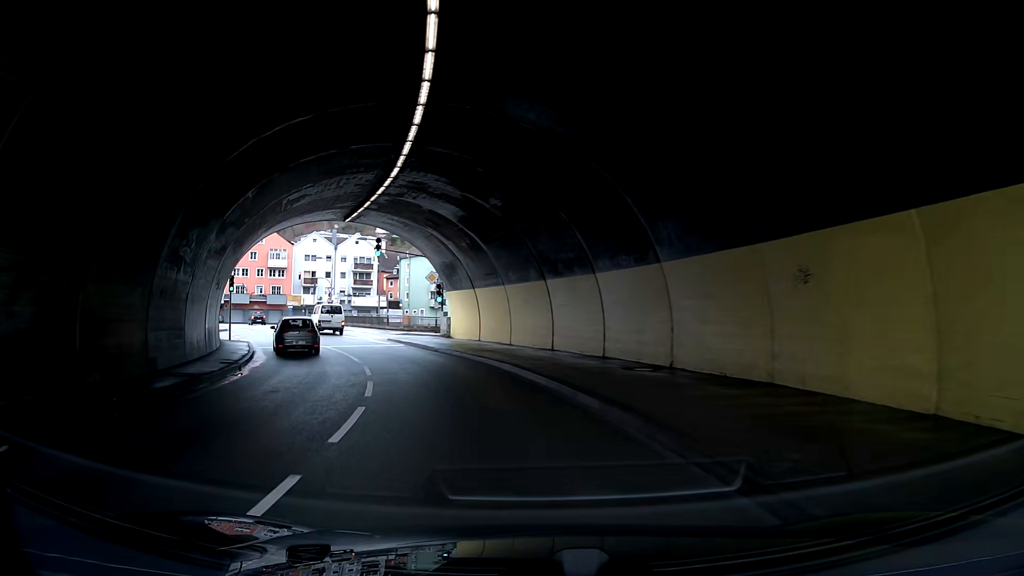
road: primary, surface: asphalt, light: Day
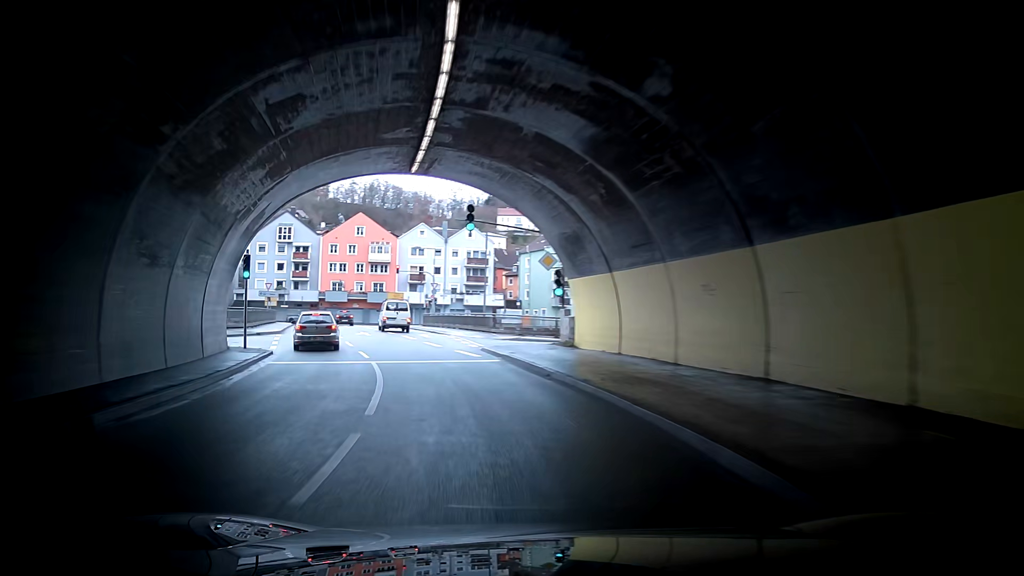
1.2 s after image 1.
(-0.9, +11.8) m; -8°
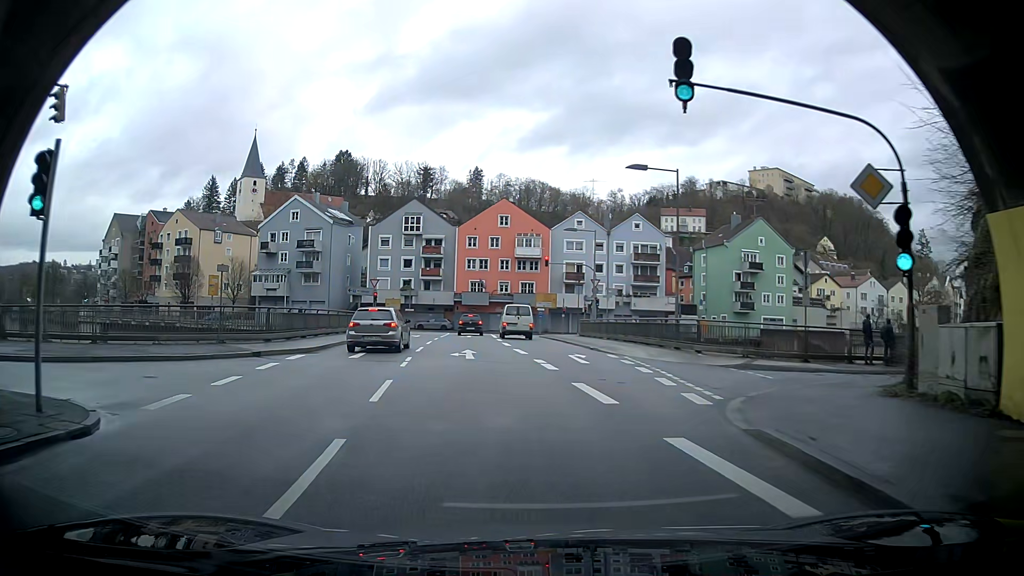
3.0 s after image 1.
(-1.3, +17.3) m; -12°
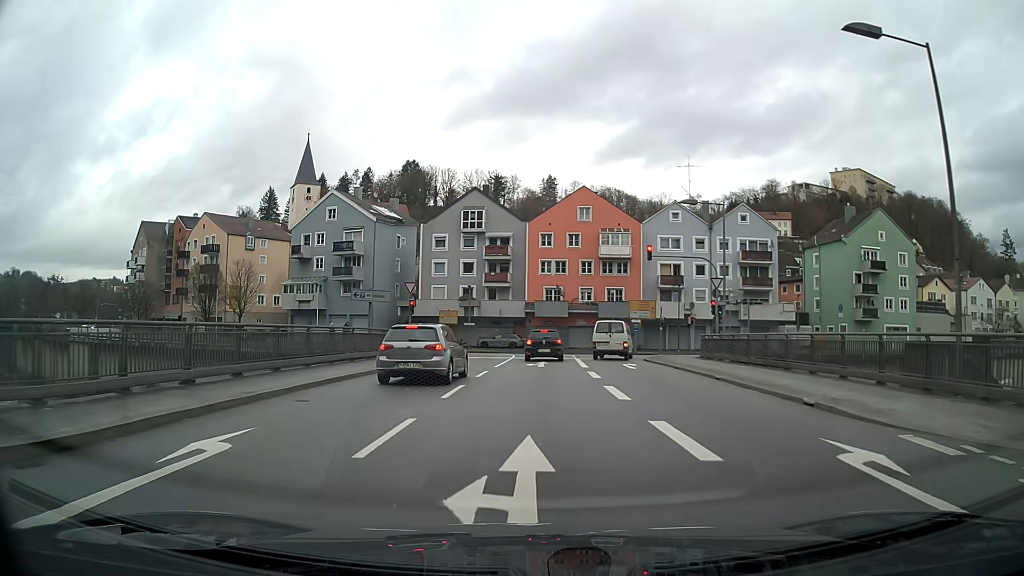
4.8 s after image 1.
(-1.5, +15.4) m; -8°
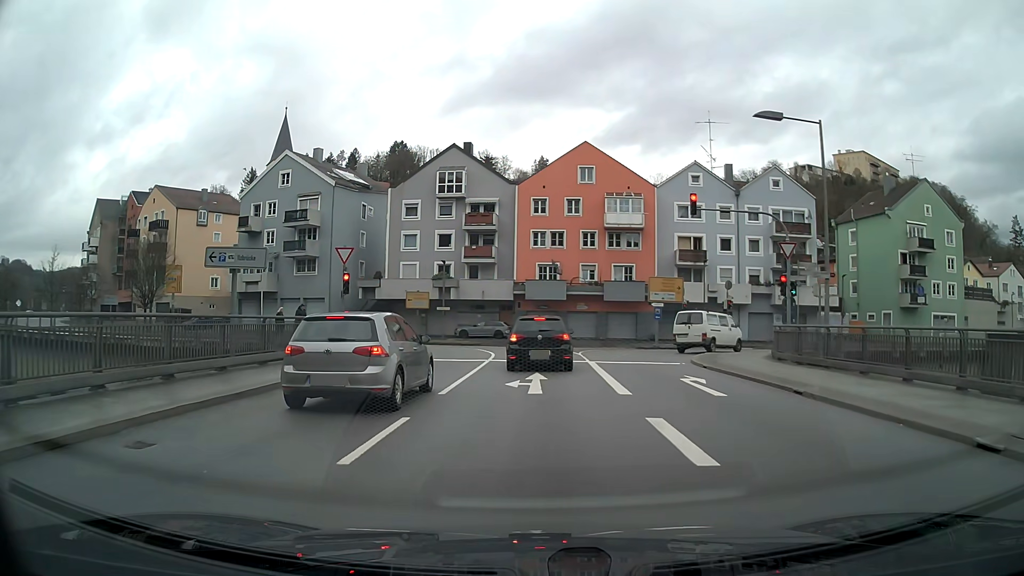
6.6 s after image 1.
(-0.1, +12.5) m; -1°
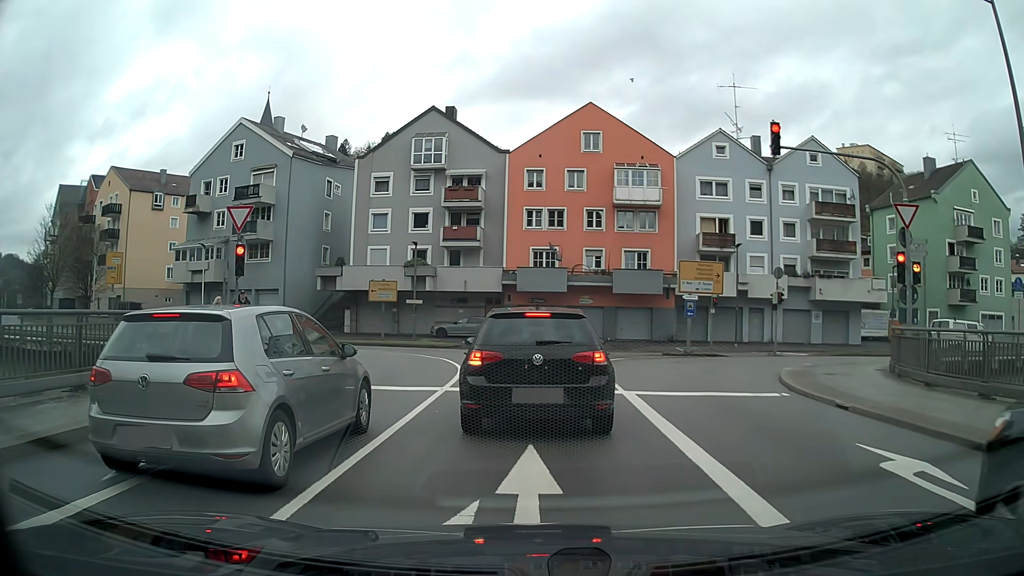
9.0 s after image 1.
(+0.1, +9.7) m; +1°
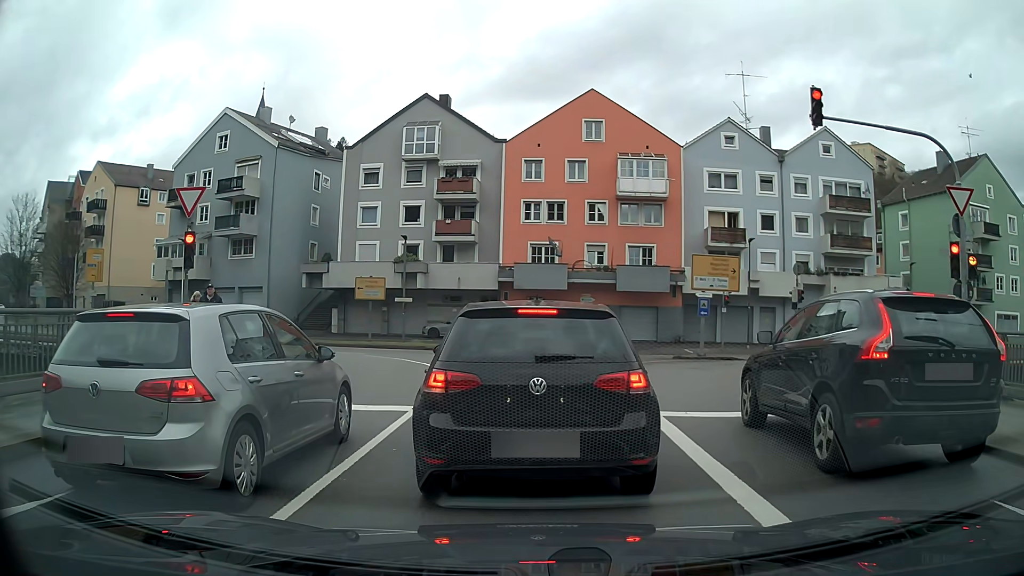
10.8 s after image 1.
(0.0, +2.7) m; 0°
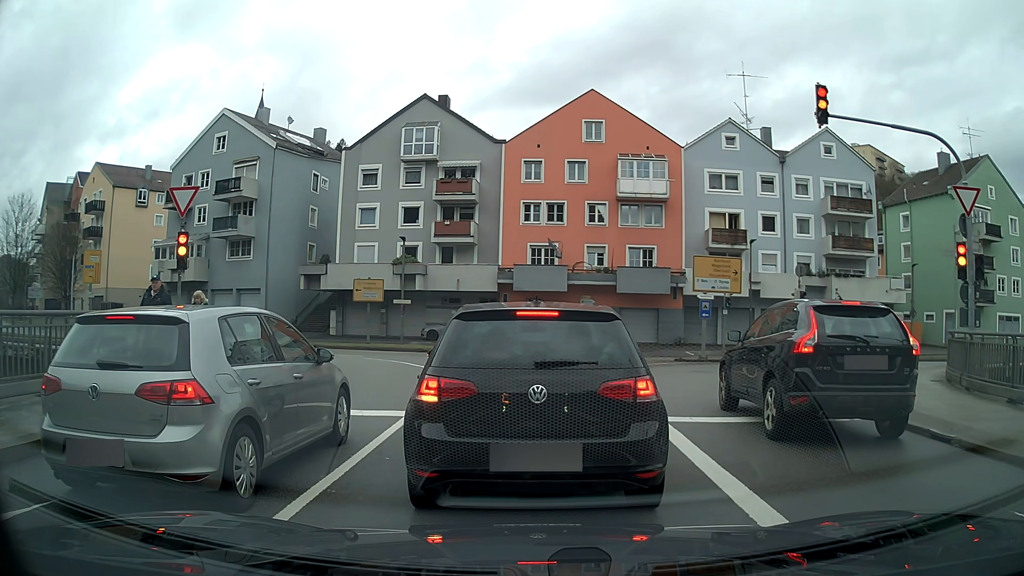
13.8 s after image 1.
(0.0, +0.4) m; 0°
(0, +10) (-1, +20) (-7, +28) (-15, +34) (-24, +37) (-34, +40) (-43, +44) (-52, +49) (-60, +54) (-68, +61) m
